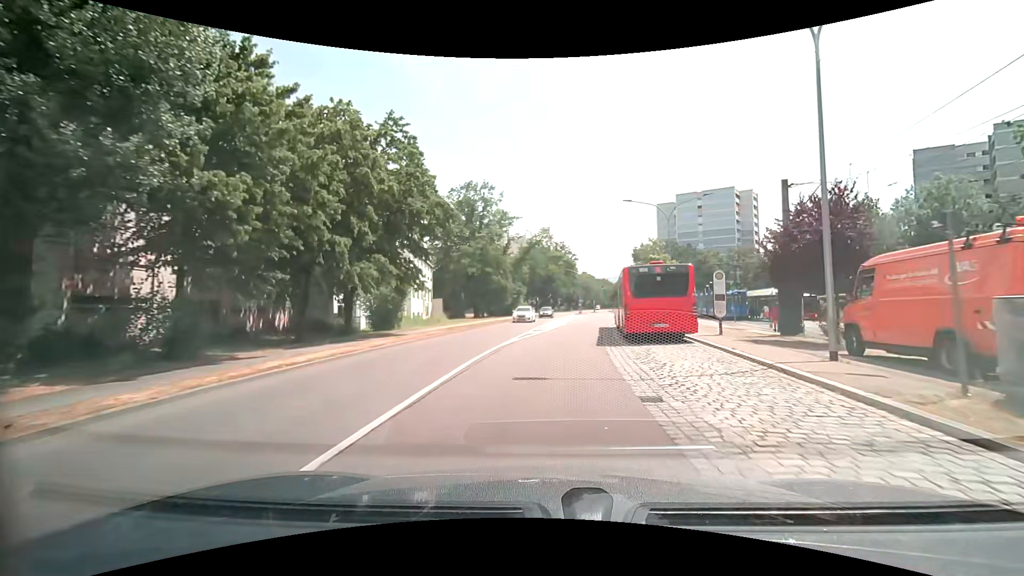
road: secondary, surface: asphalt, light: Day
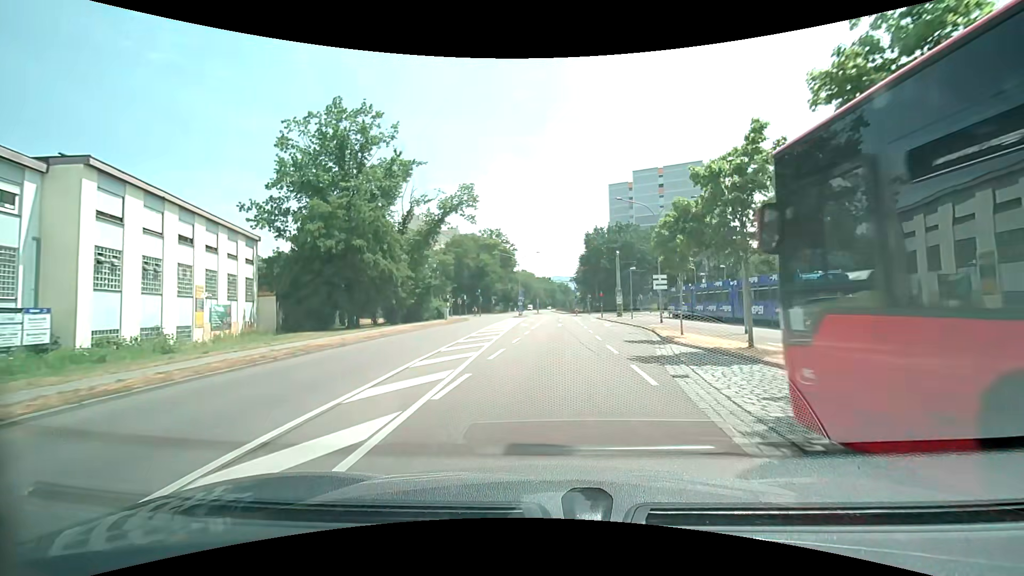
(+1.7, +31.4) m; +7°
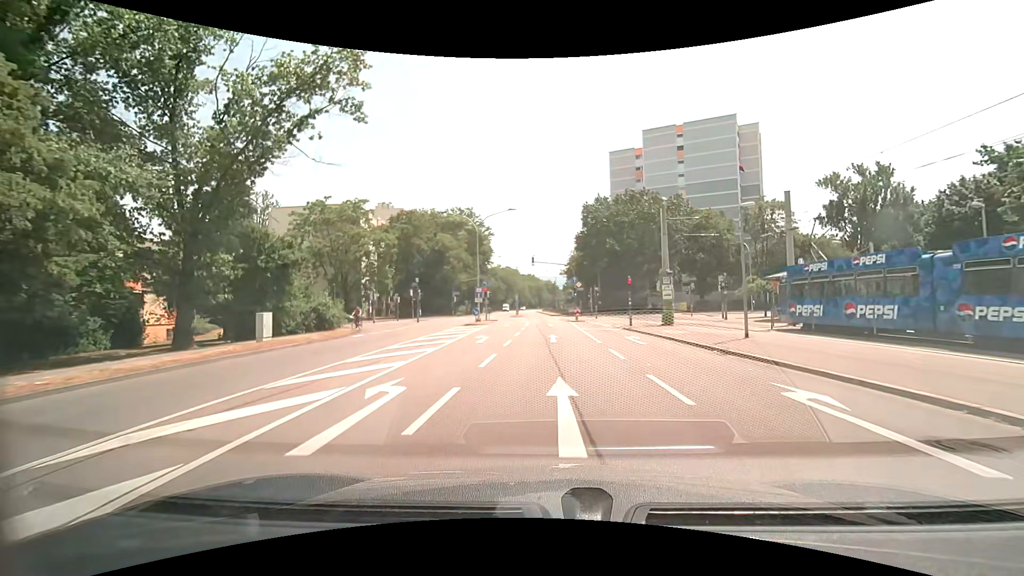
(+0.7, +31.9) m; +2°
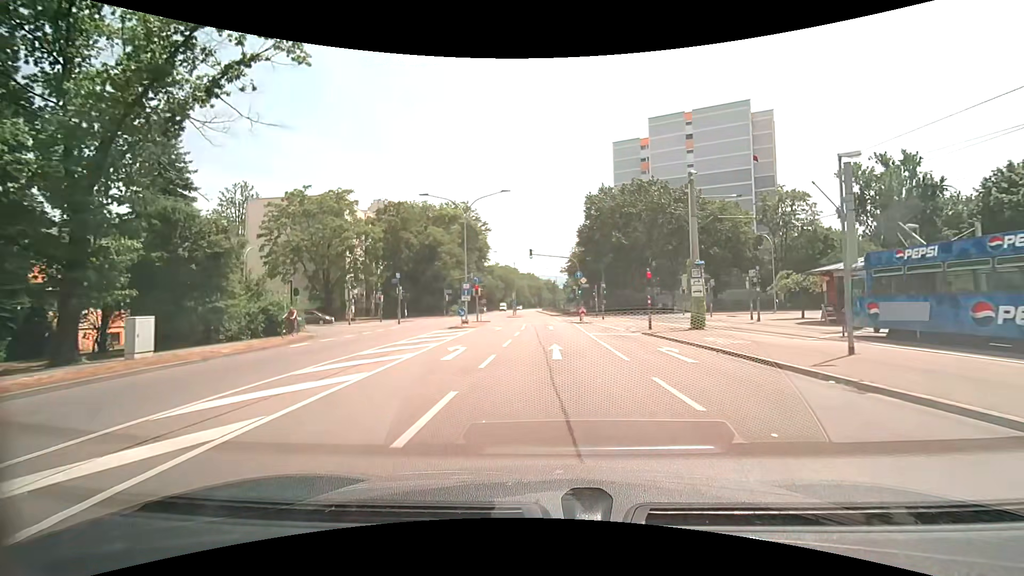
(0.0, +6.4) m; 0°
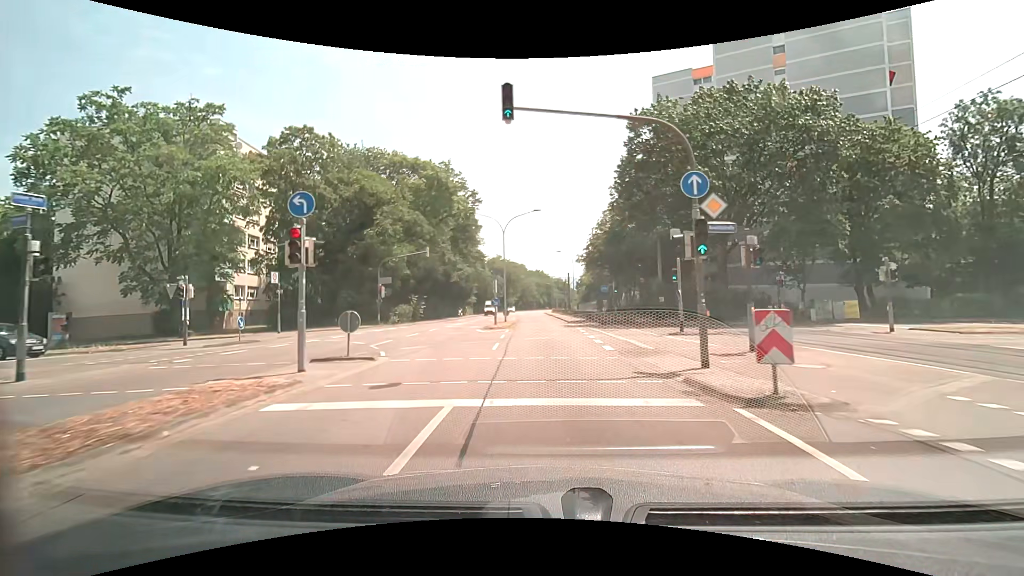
(0.0, +31.9) m; -1°
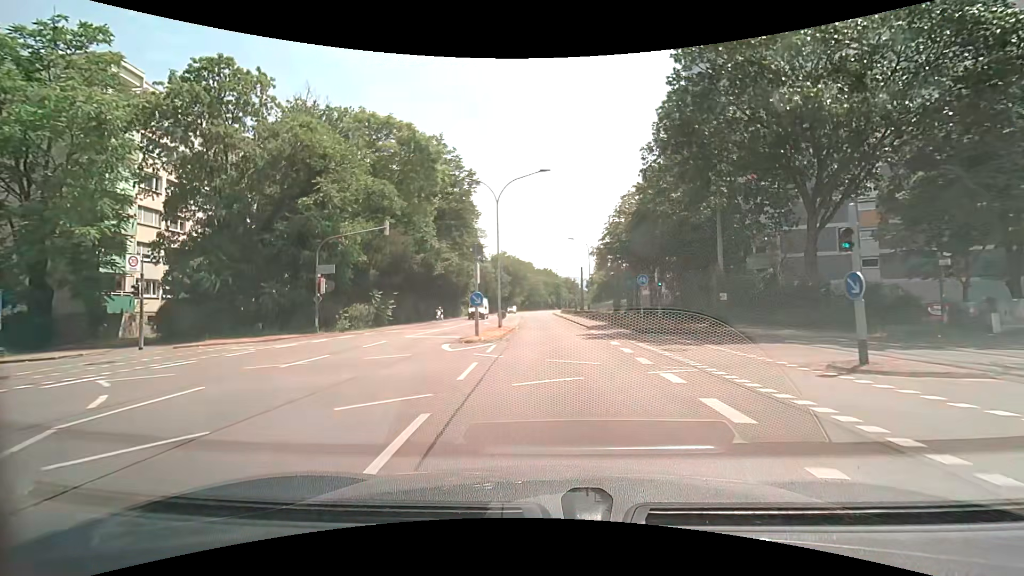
(-0.2, +12.7) m; -1°
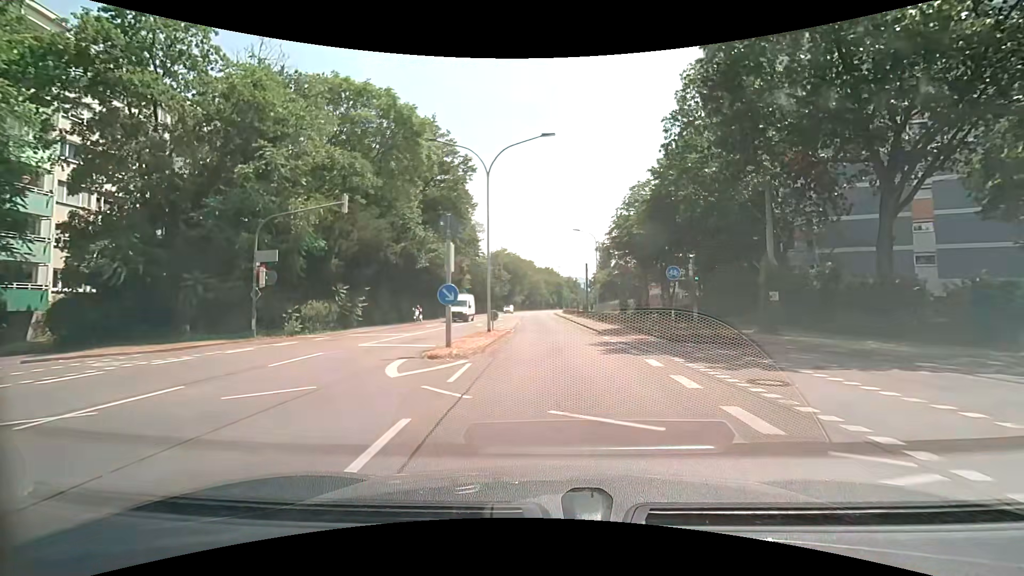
(0.0, +6.3) m; 0°
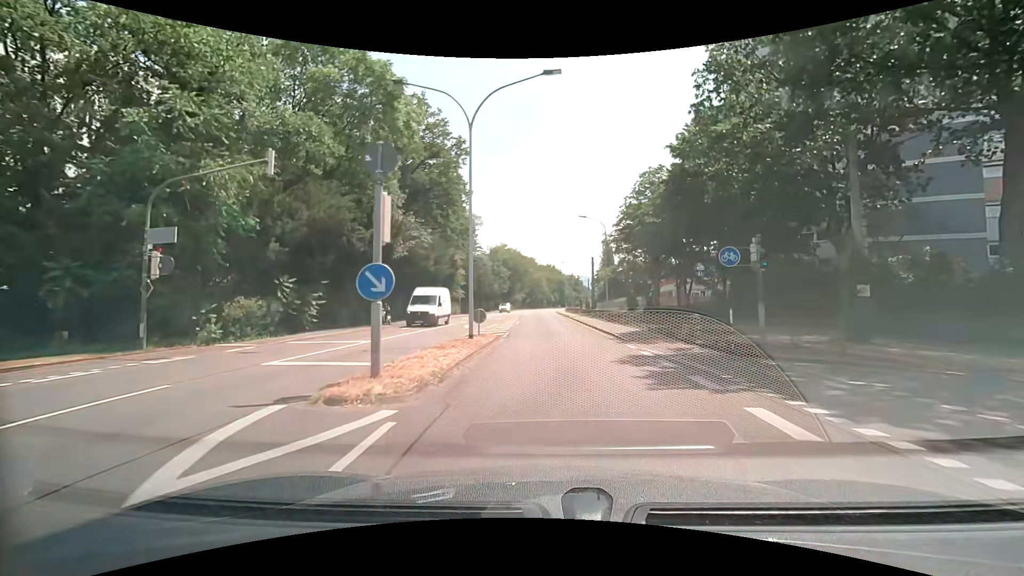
(0.0, +6.3) m; 0°
(0, +10) (0, +20) (0, +30) (-1, +40) (-1, +50) (-1, +60) (-1, +70) (-1, +80) (-2, +90) (-2, +100) m
